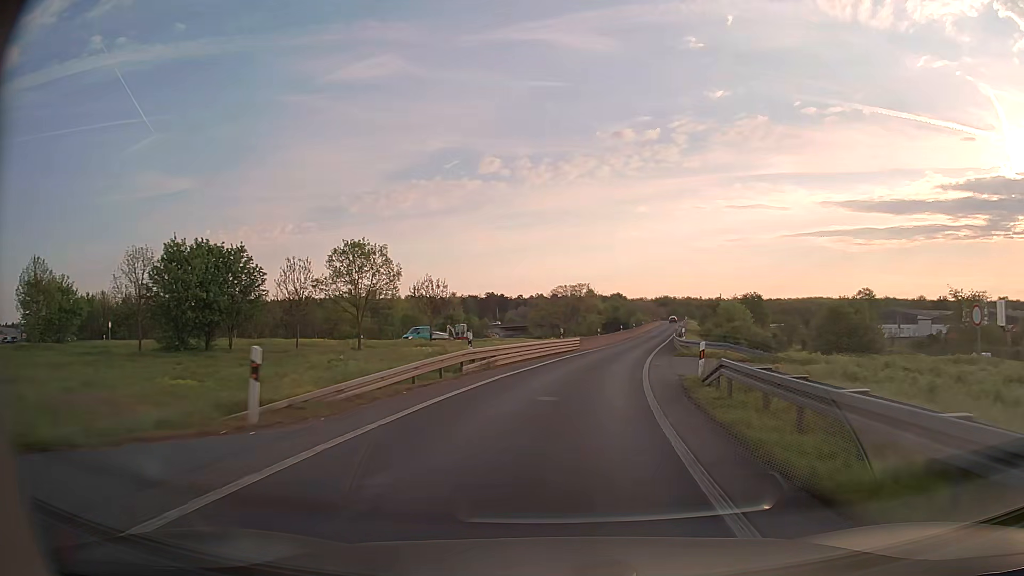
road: motorway_link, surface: asphalt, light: Day
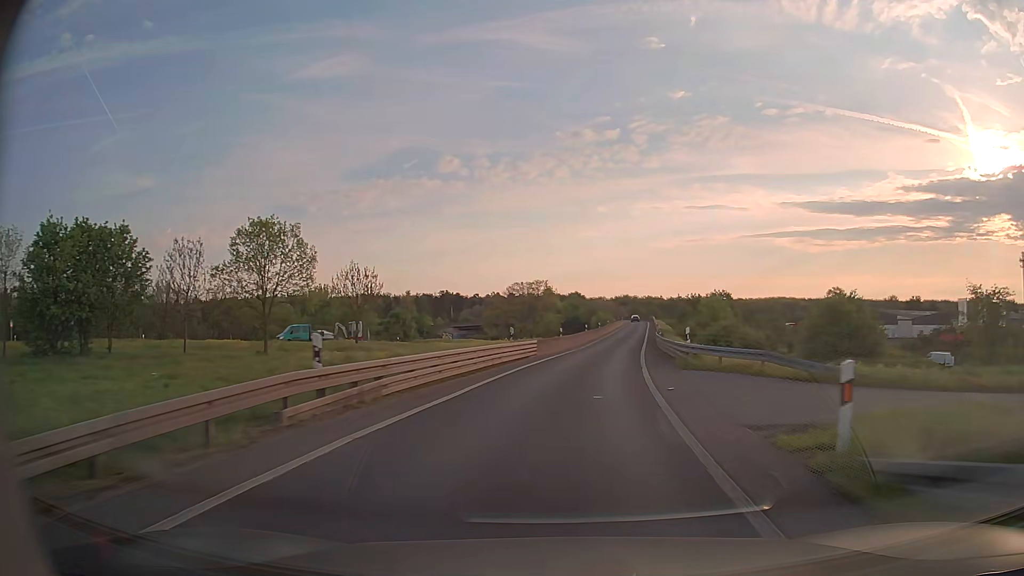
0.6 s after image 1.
(+0.3, +11.1) m; +3°
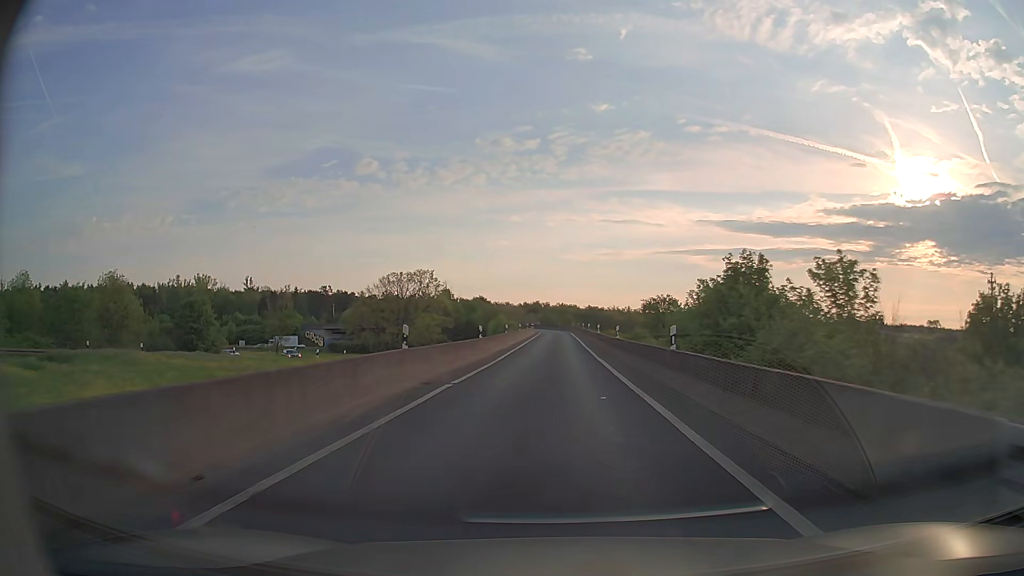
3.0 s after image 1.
(+4.3, +44.4) m; +8°
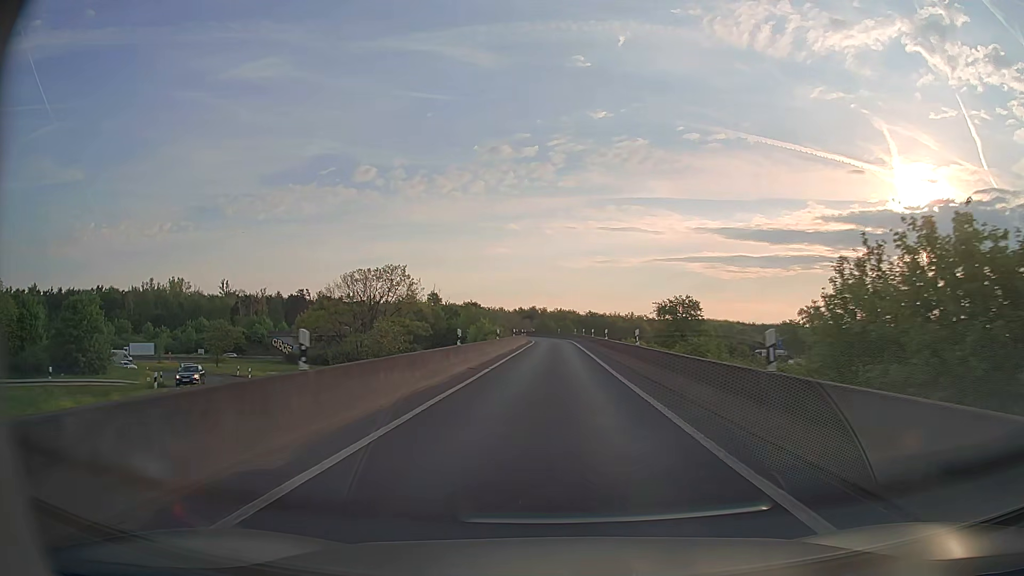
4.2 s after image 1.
(+0.1, +22.3) m; 0°
